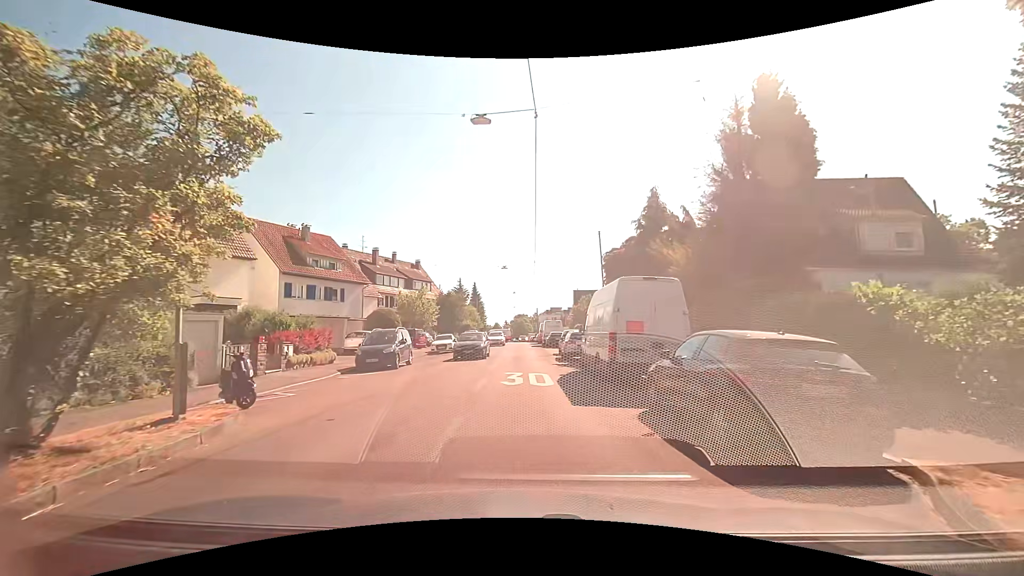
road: residential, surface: asphalt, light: Day
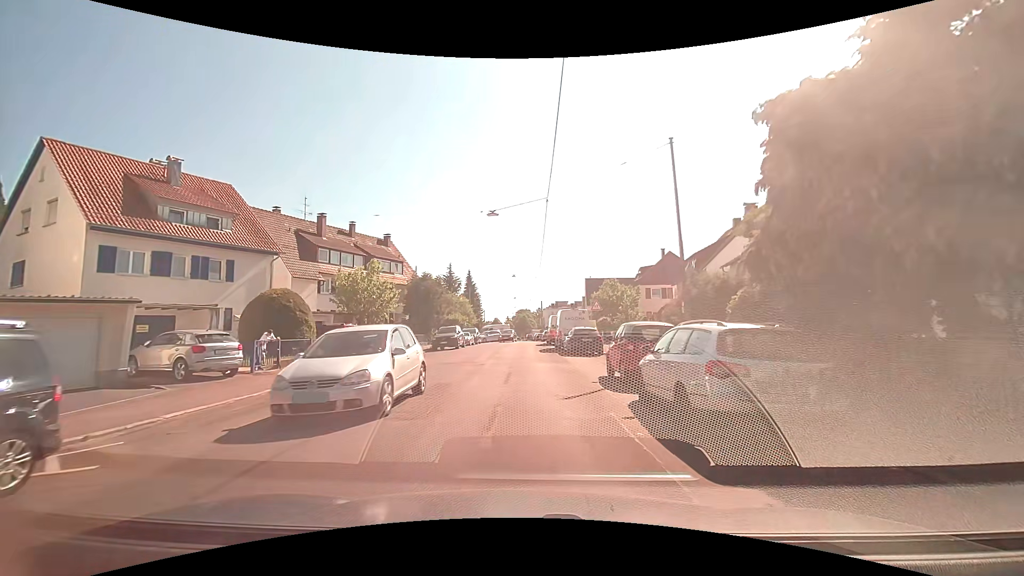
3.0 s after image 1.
(-0.4, +18.7) m; -2°
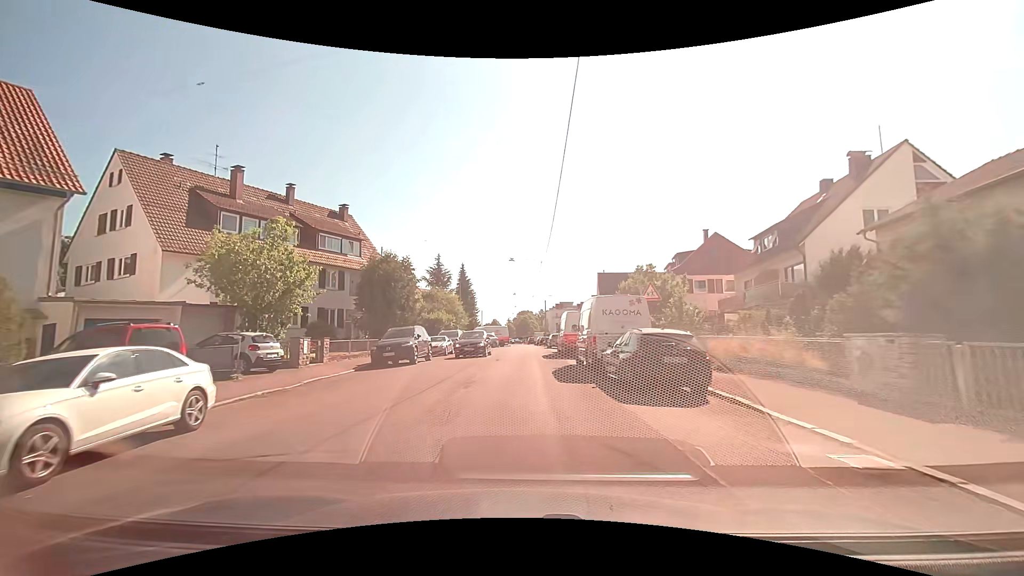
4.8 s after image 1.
(+0.2, +14.7) m; 0°
